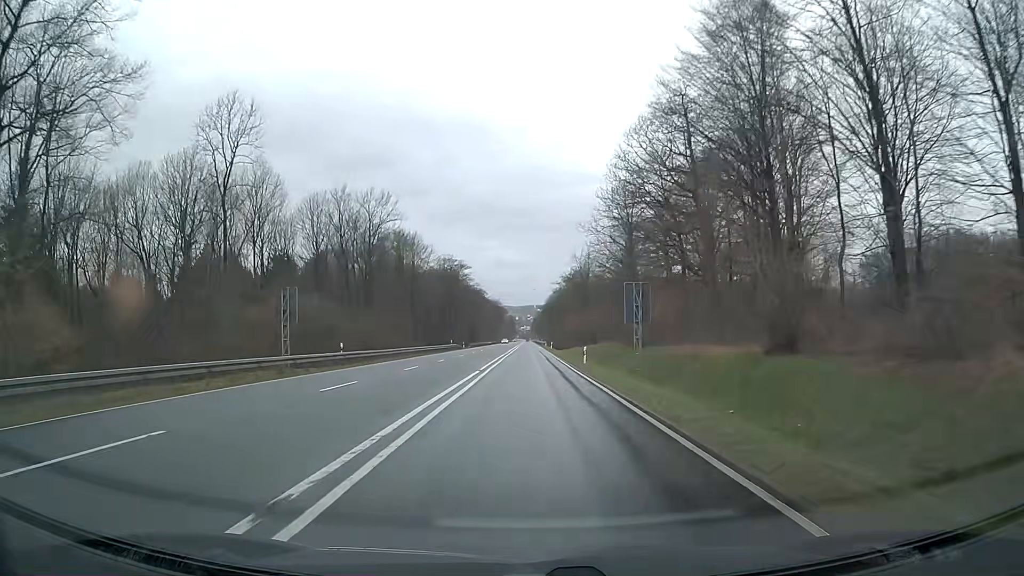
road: primary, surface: asphalt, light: Day
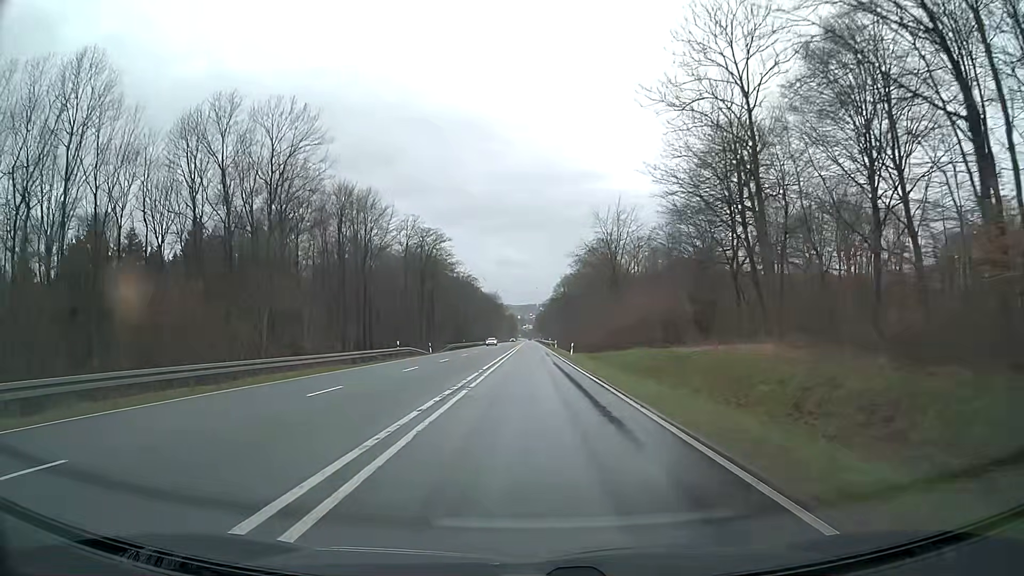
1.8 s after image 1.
(-0.1, +37.5) m; 0°
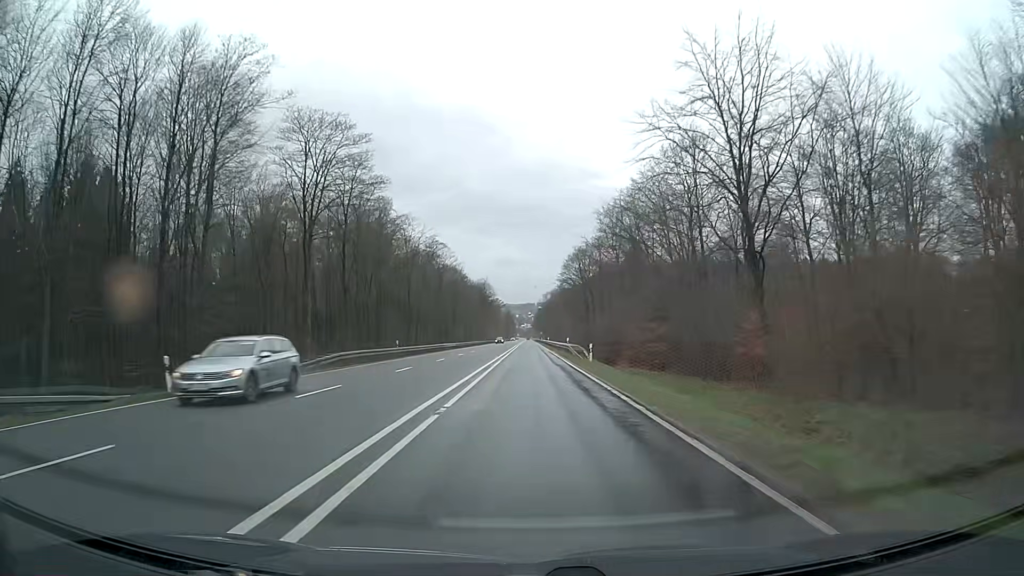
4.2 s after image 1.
(+0.1, +49.9) m; 0°
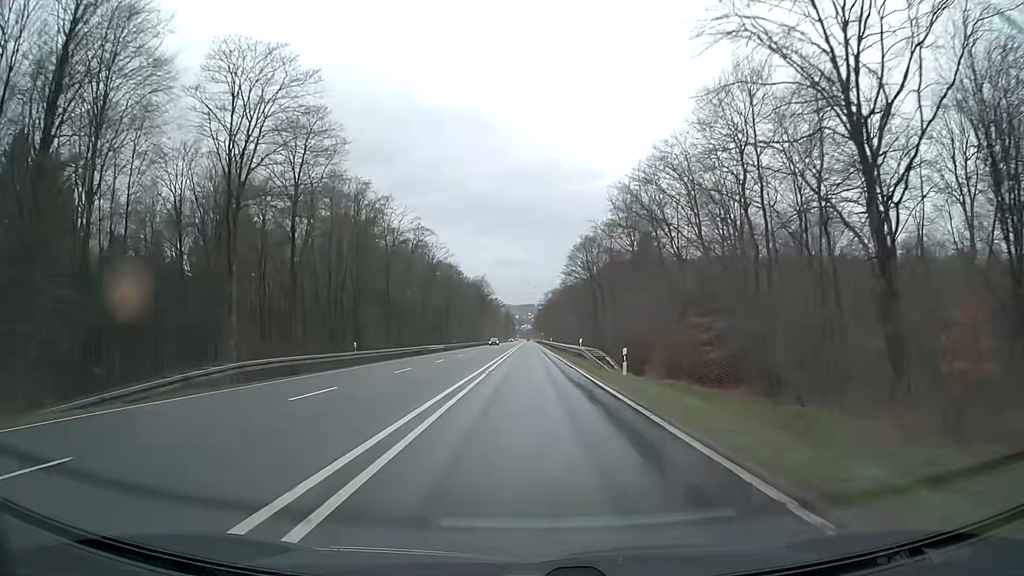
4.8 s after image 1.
(0.0, +12.5) m; 0°
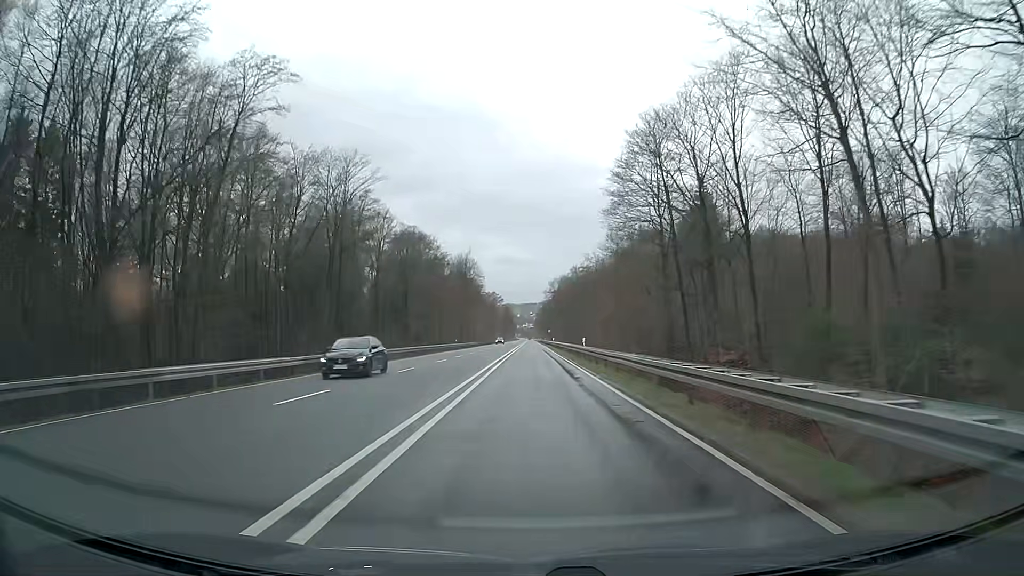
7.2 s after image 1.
(-0.4, +49.9) m; -1°
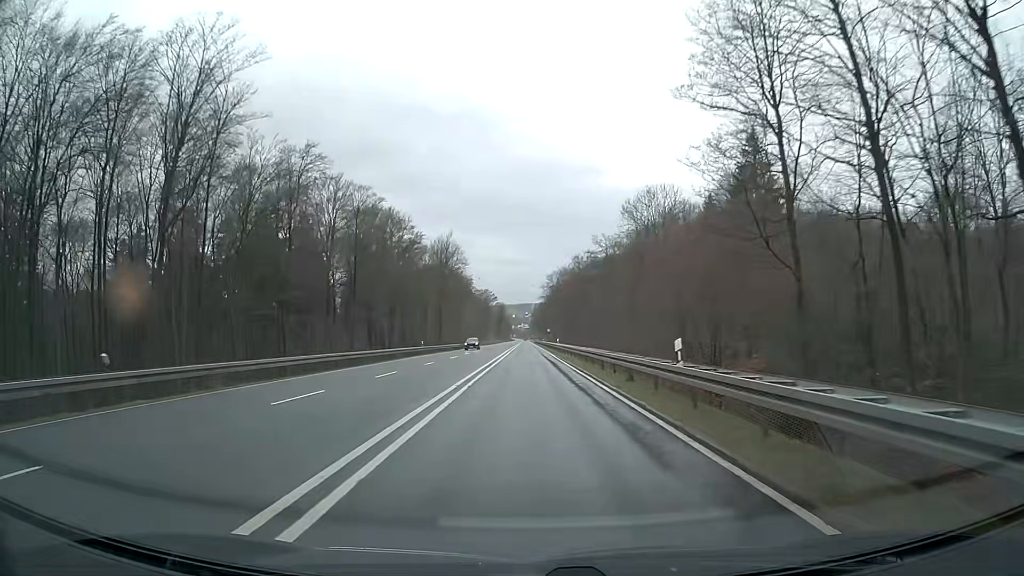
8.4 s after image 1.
(+0.1, +25.0) m; +1°
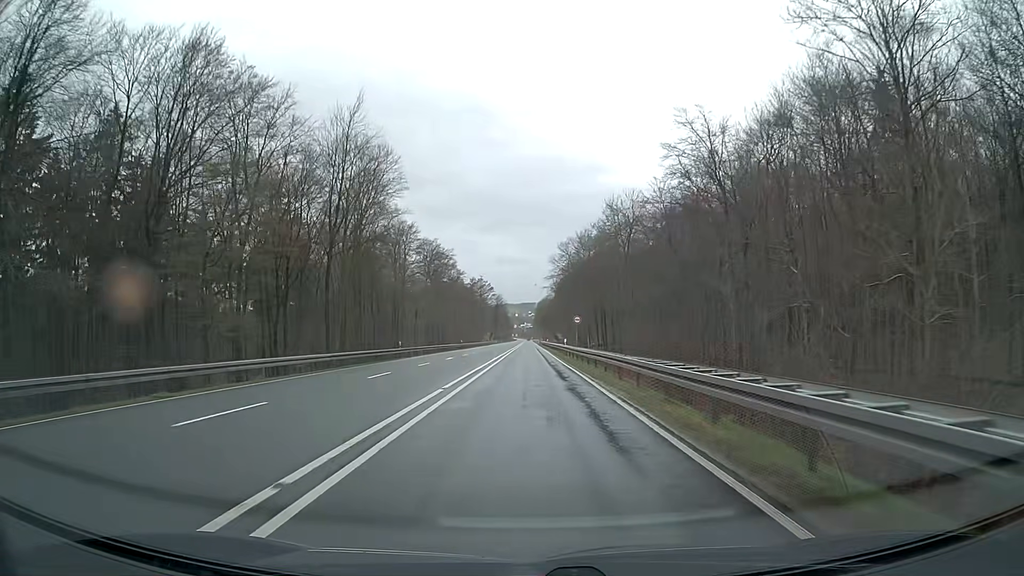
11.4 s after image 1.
(-0.1, +62.5) m; 0°
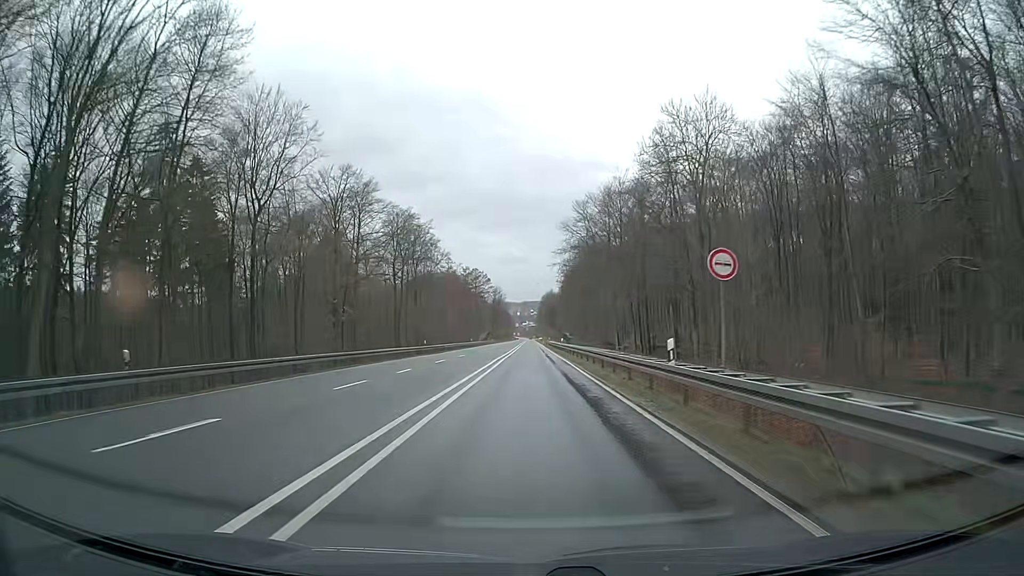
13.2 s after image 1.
(-0.1, +37.5) m; 0°
(0, +10) (0, +20) (0, +30) (0, +40) (0, +50) (0, +60) (0, +70) (0, +80) (0, +90) (0, +100) m
